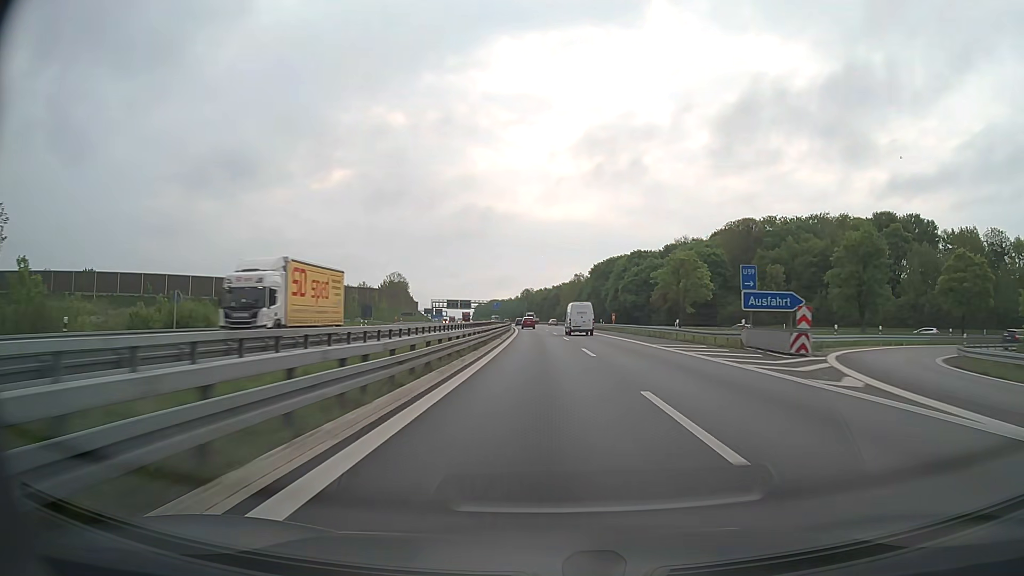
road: motorway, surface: asphalt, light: Day
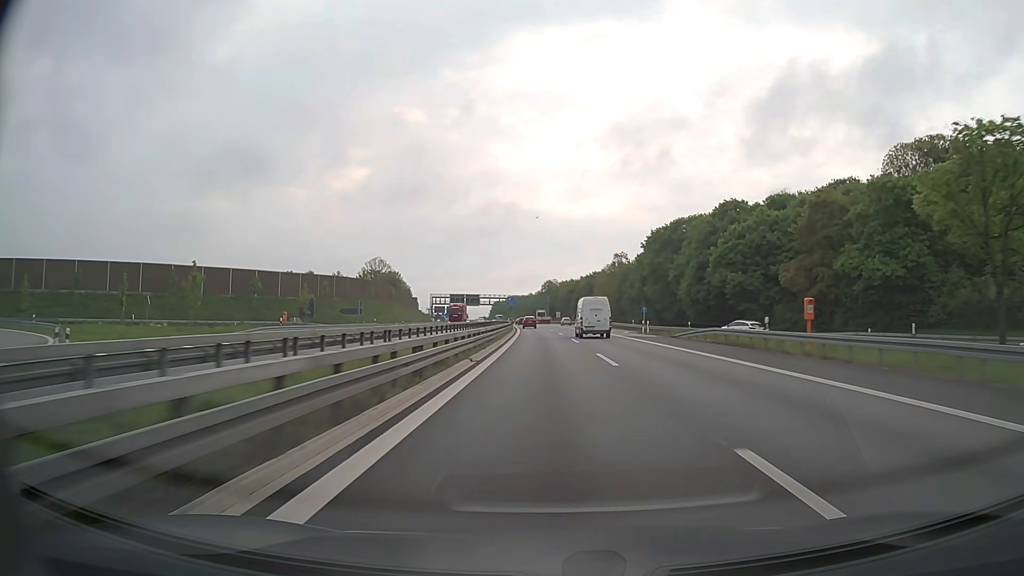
(-1.0, +59.9) m; -2°
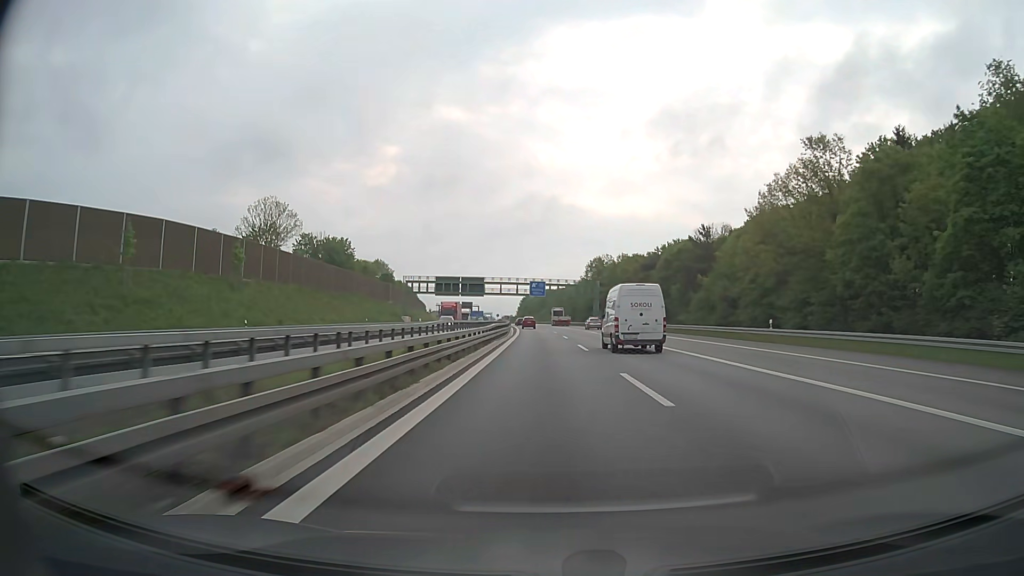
(-2.4, +98.9) m; -3°
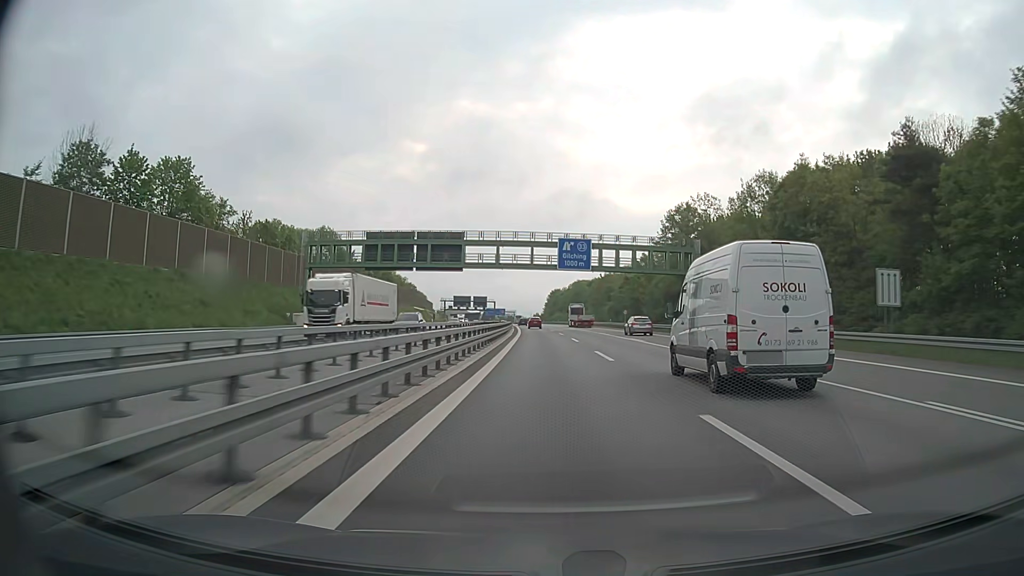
(-1.8, +78.6) m; -3°
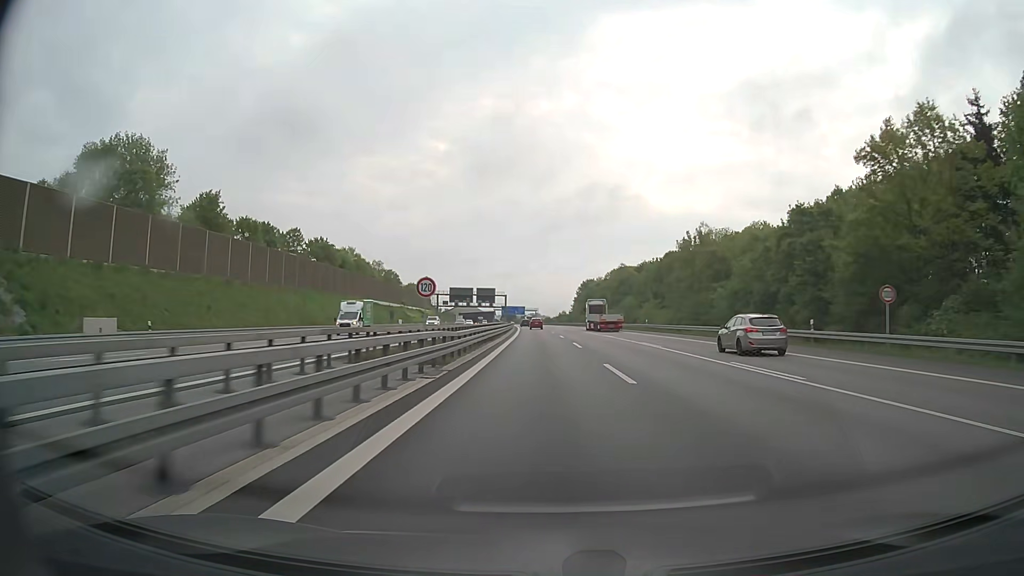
(-1.5, +78.8) m; -2°
(0, +10) (0, +20) (0, +30) (0, +40) (-1, +50) (-1, +60) (-1, +70) (-1, +80) (-1, +90) (-2, +100) m
